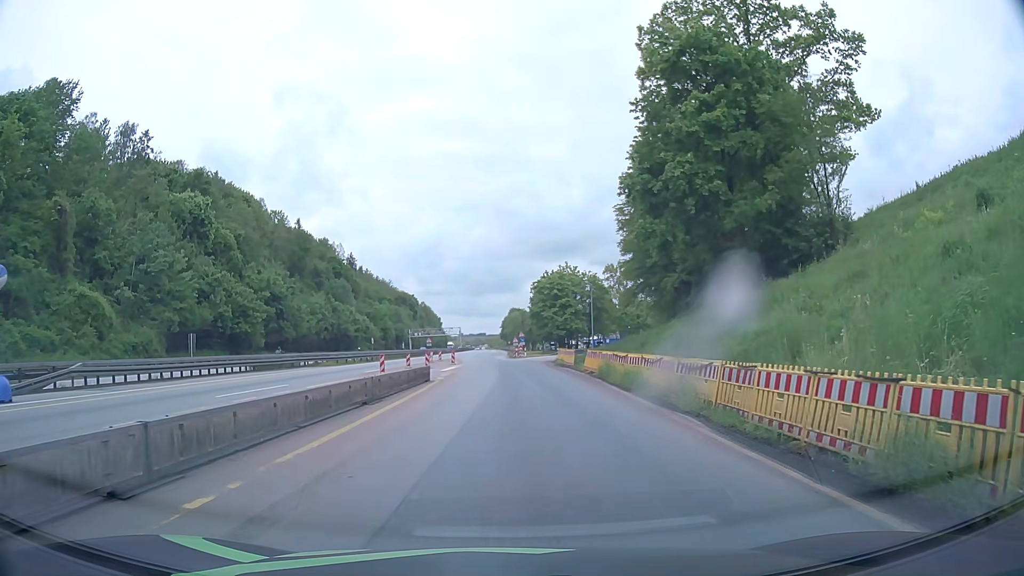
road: motorway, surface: asphalt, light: Day
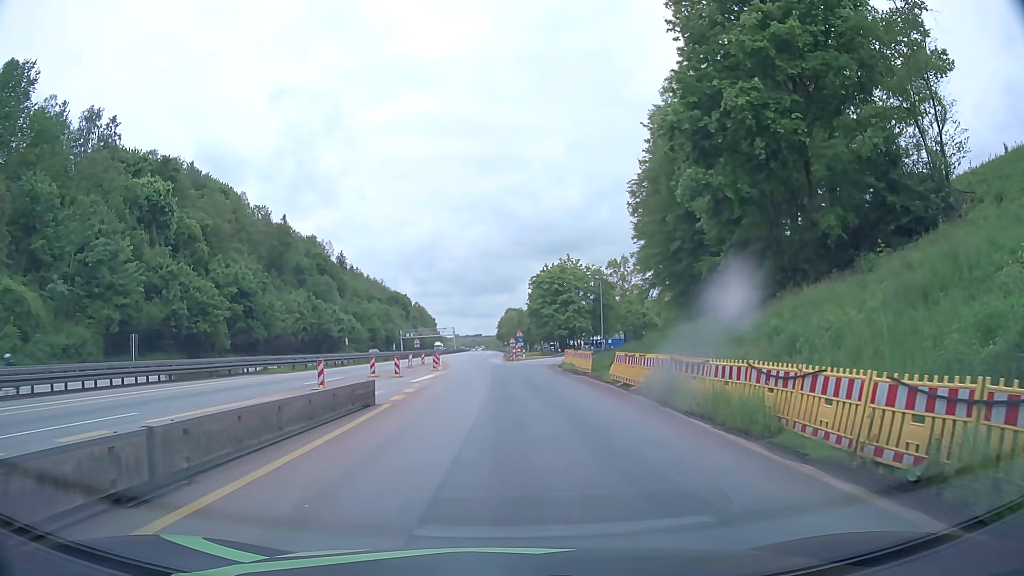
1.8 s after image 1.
(+0.1, +10.4) m; +1°
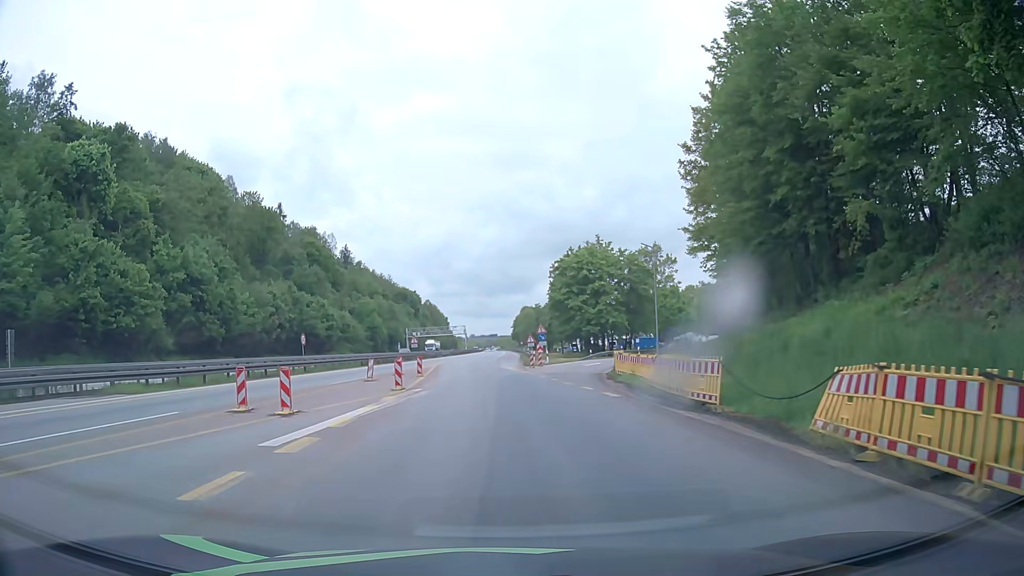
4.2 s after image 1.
(-0.1, +17.8) m; -1°
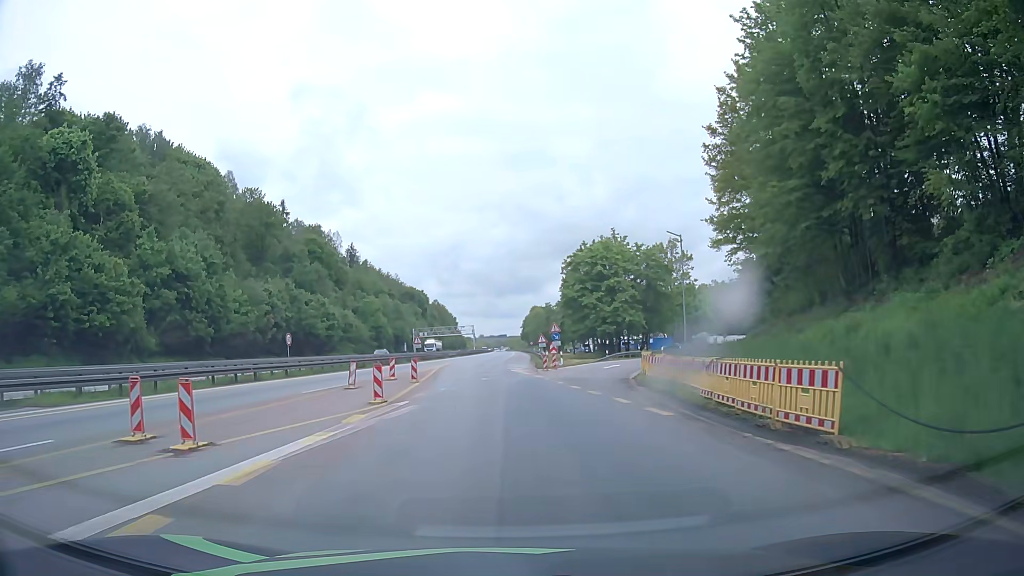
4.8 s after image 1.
(0.0, +5.1) m; 0°
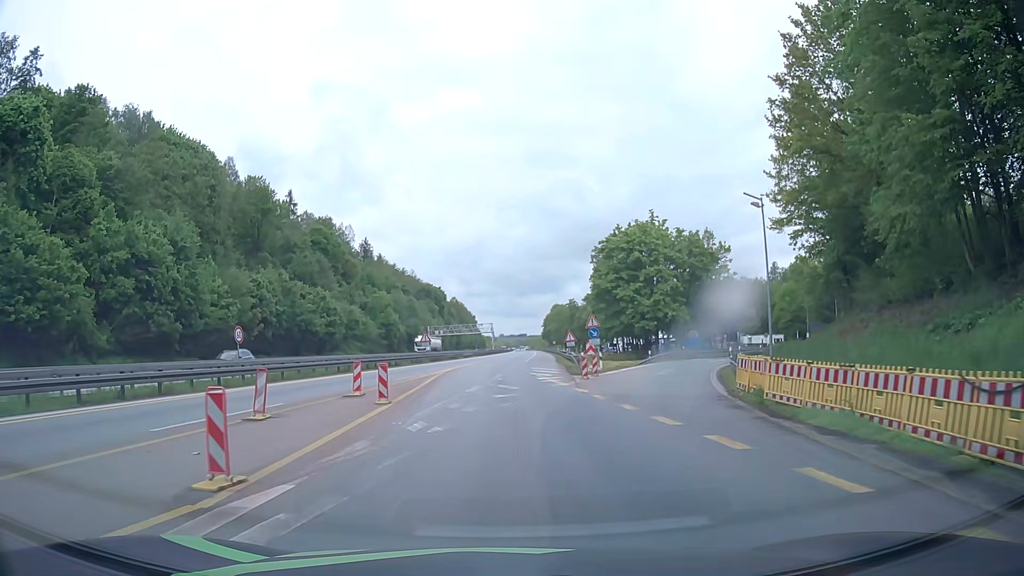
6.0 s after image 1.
(-0.3, +10.8) m; -3°
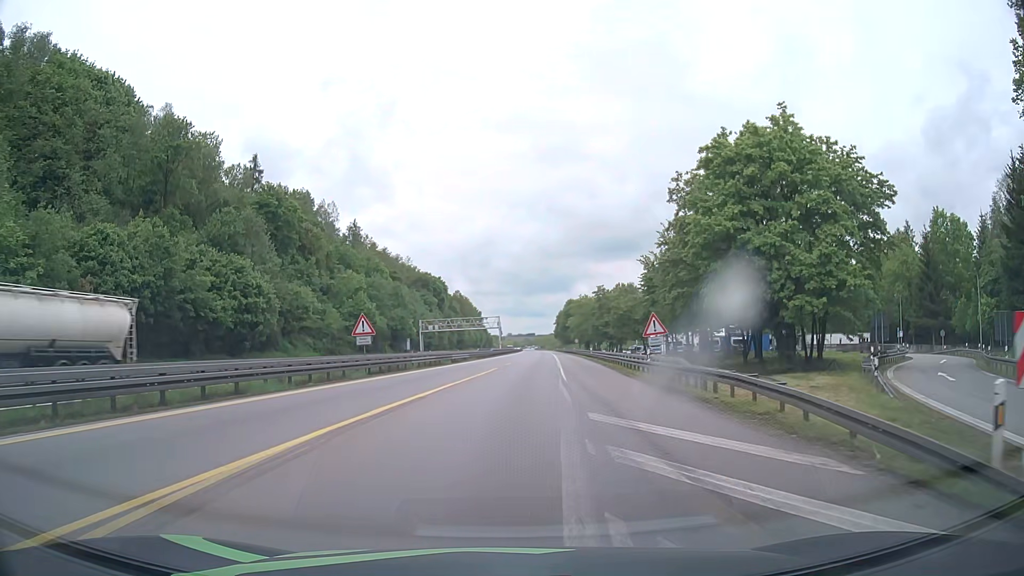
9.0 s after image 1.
(-0.3, +32.9) m; -1°
(0, +10) (0, +20) (+1, +30) (+2, +40) (+2, +50) (+3, +60) (+3, +70) (+4, +80) (+5, +90) (+5, +100) m
